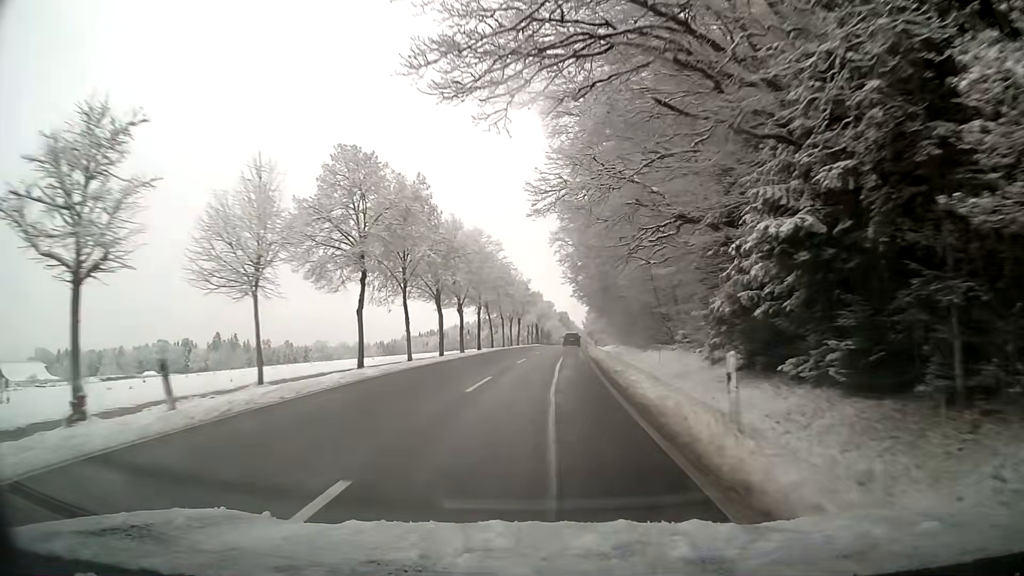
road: tertiary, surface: asphalt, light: Day
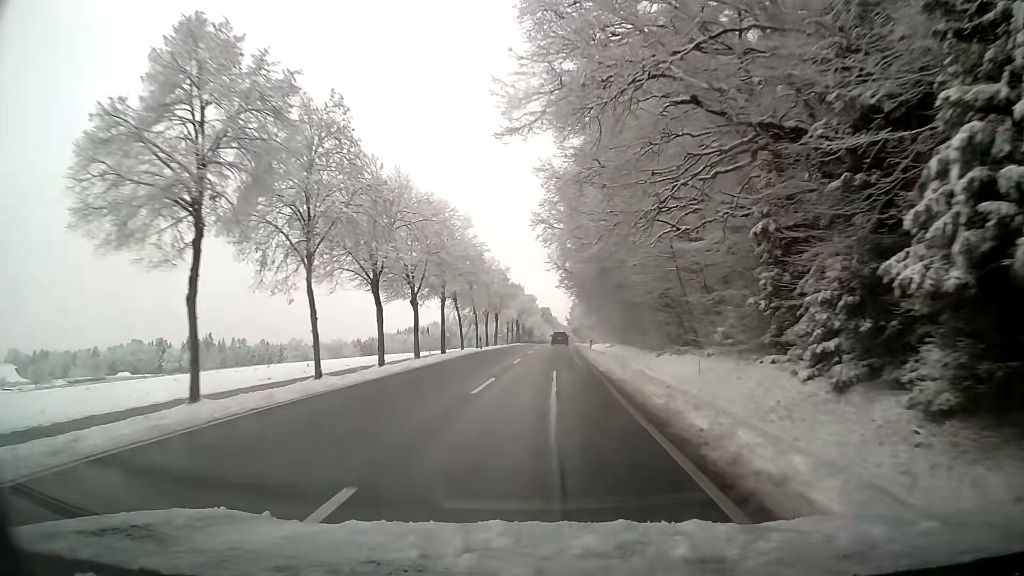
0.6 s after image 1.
(+0.2, +12.2) m; +1°
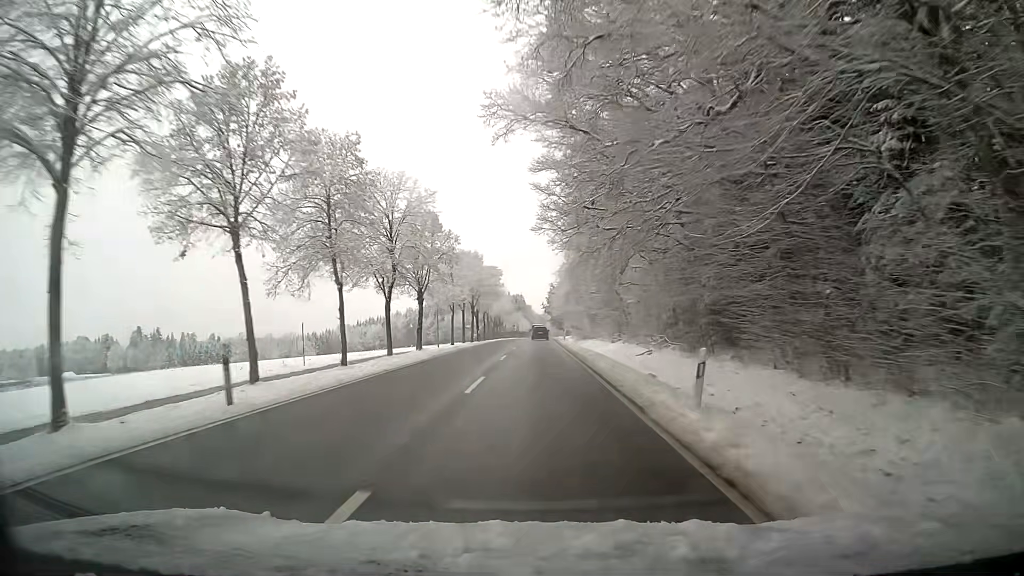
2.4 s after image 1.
(+0.8, +36.6) m; +2°
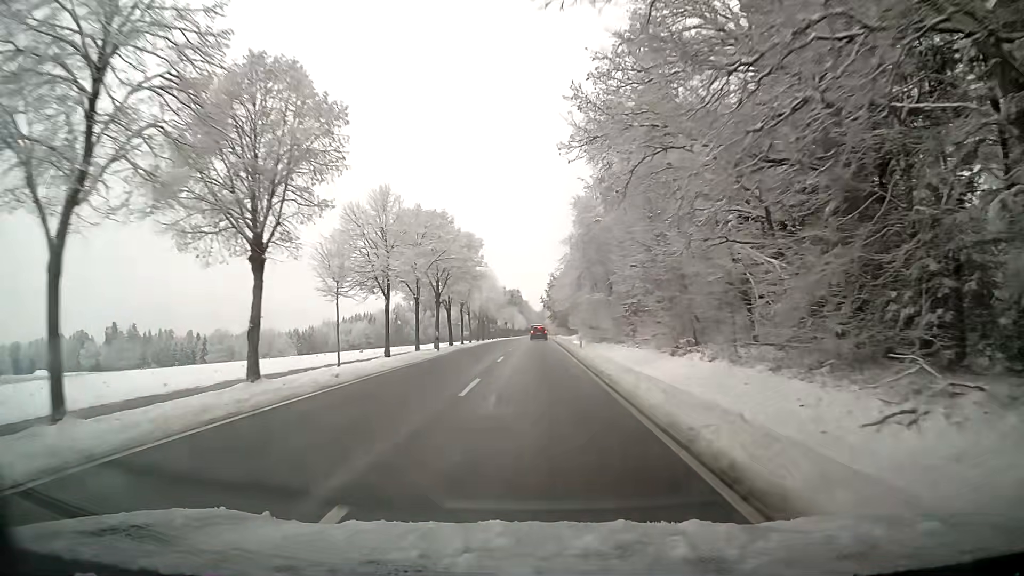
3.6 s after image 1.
(+0.1, +24.7) m; 0°
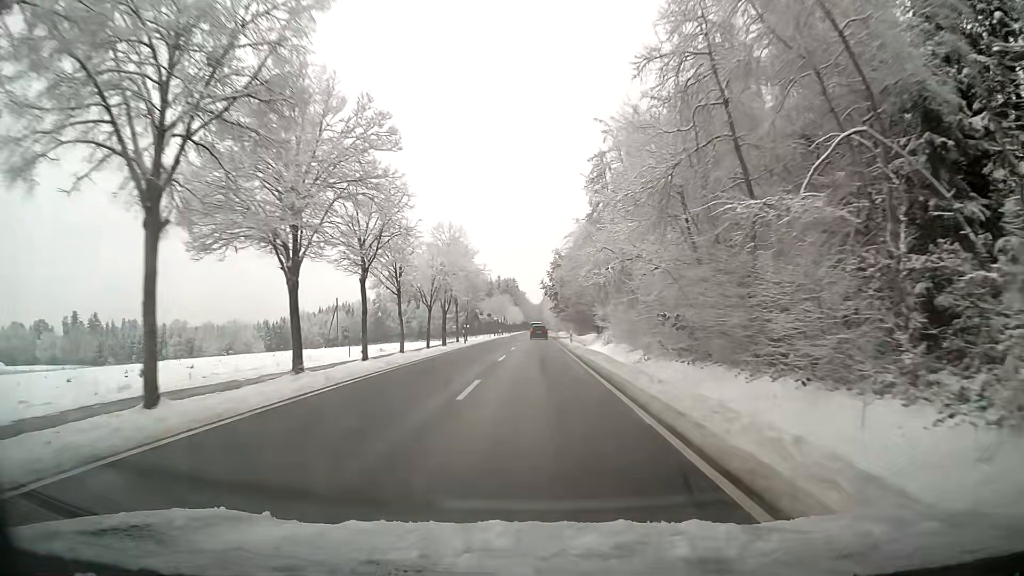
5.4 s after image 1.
(0.0, +37.3) m; 0°
